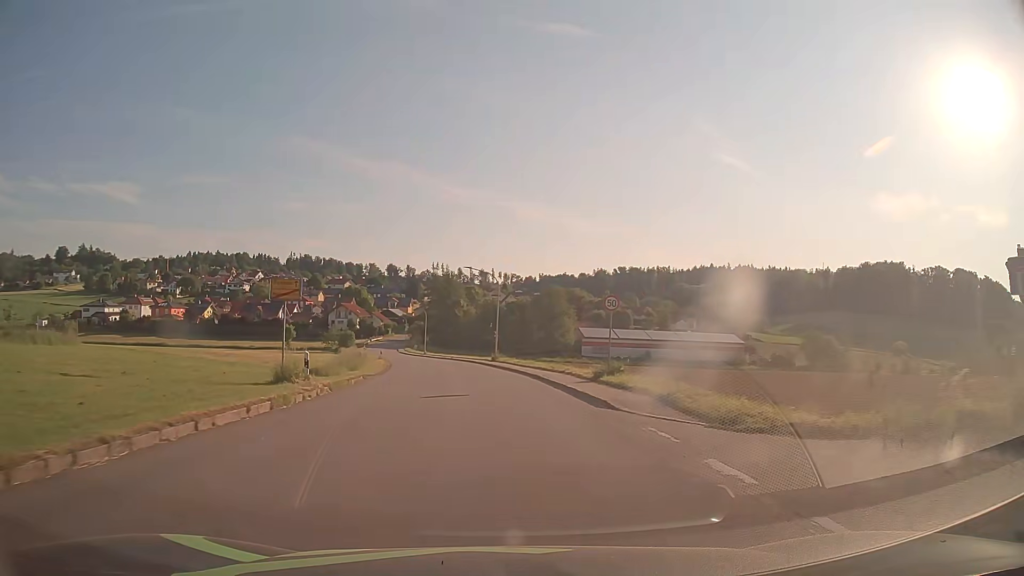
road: tertiary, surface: asphalt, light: Day
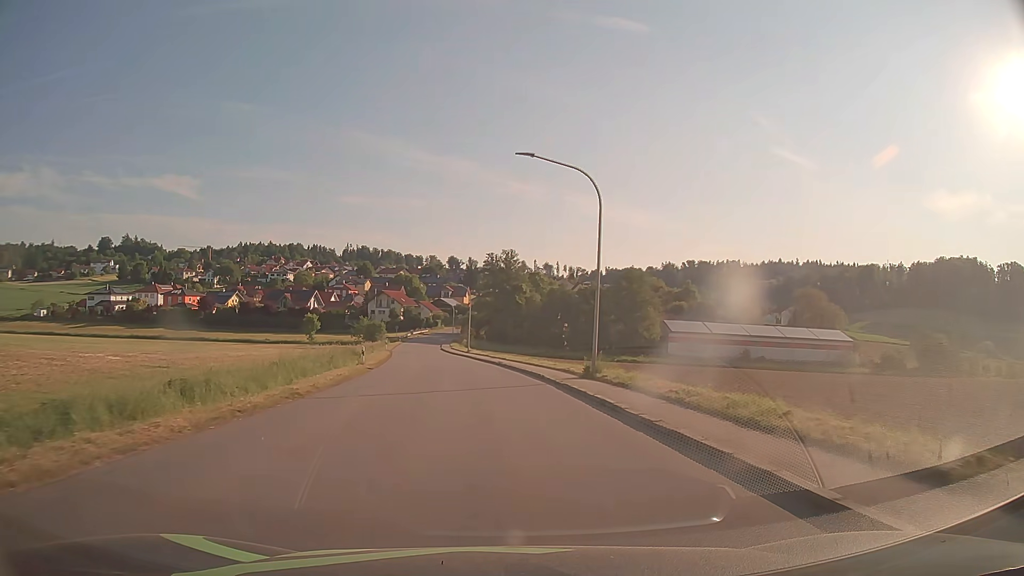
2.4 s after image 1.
(-1.4, +30.9) m; -5°
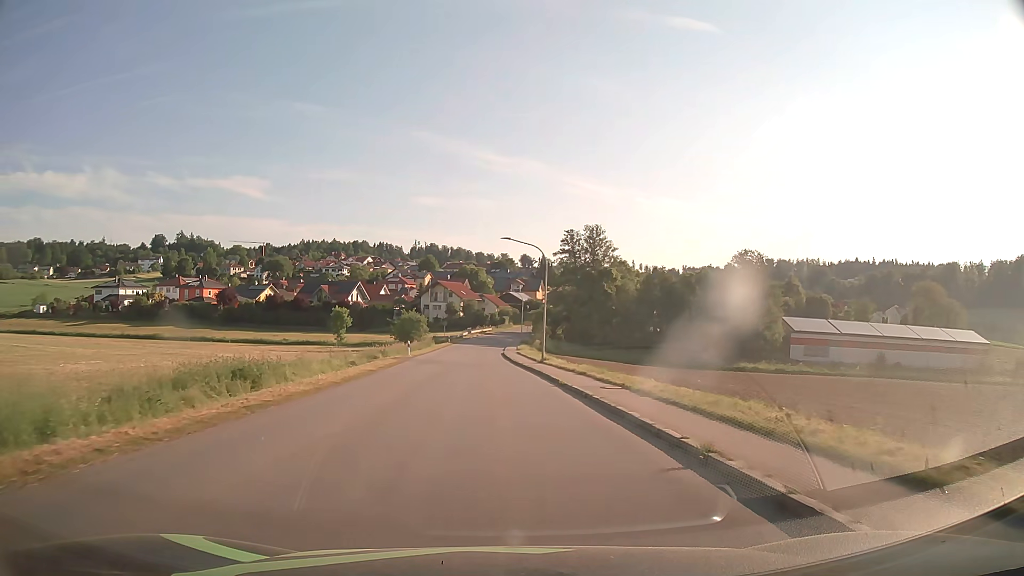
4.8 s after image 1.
(-1.6, +30.6) m; -6°
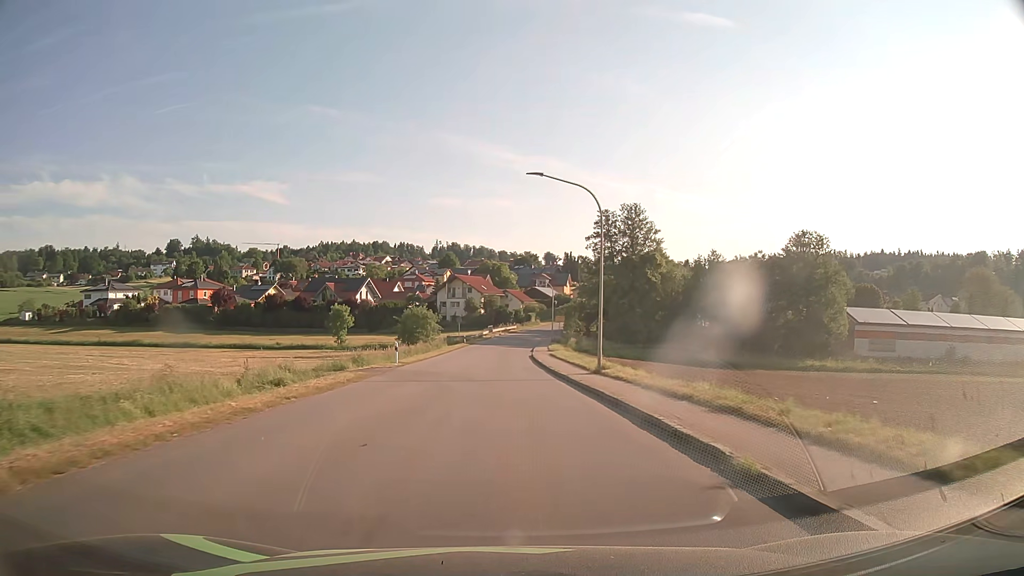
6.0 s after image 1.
(-0.3, +15.2) m; -2°
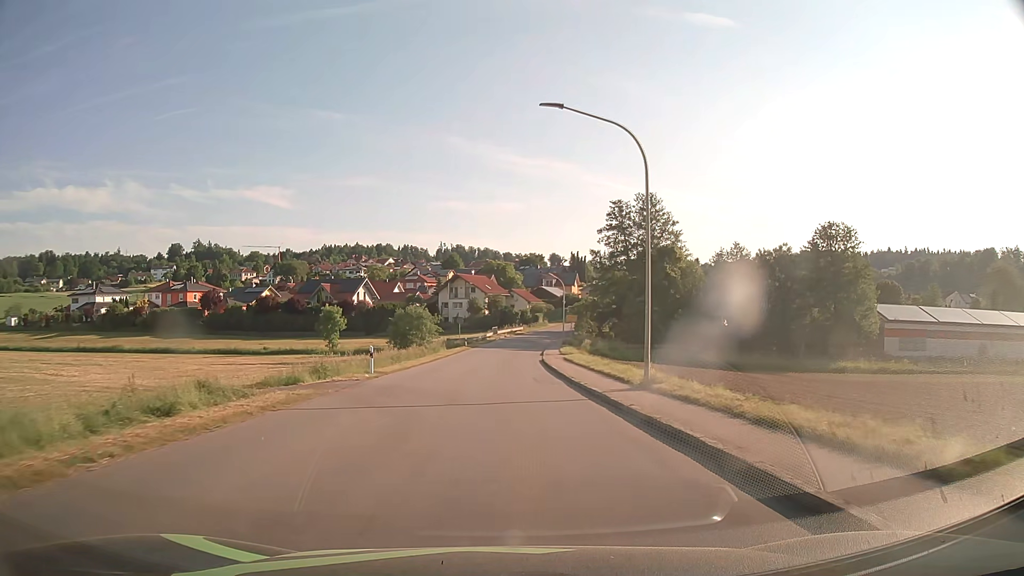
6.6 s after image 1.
(-0.1, +7.6) m; -1°
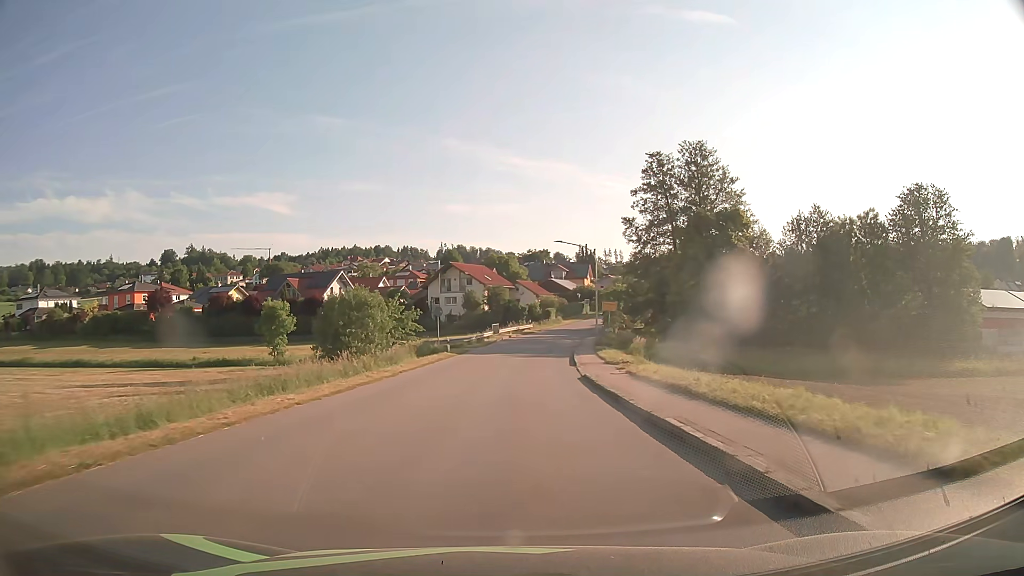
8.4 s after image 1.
(-0.1, +22.8) m; 0°
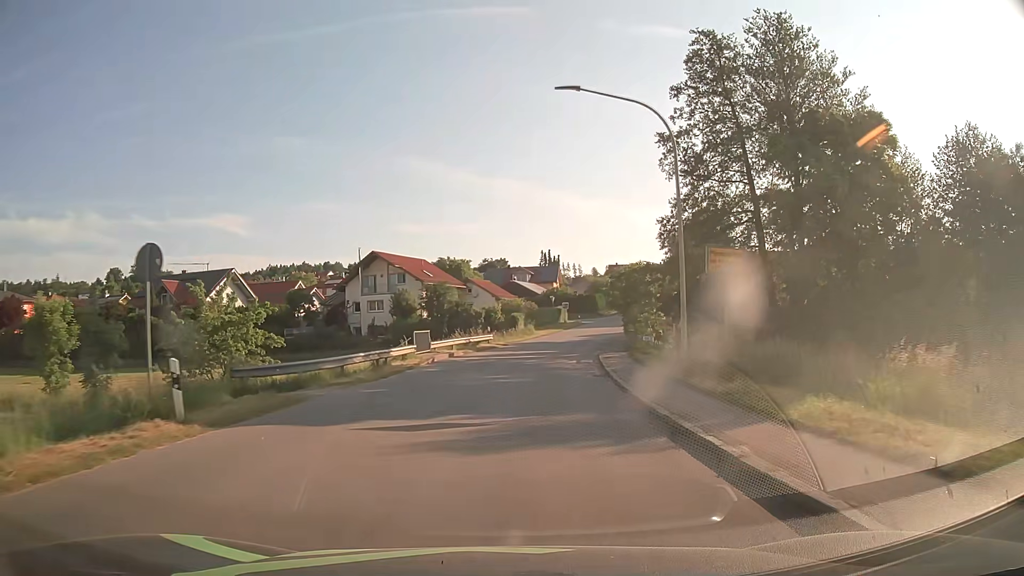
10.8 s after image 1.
(+0.7, +30.3) m; +4°
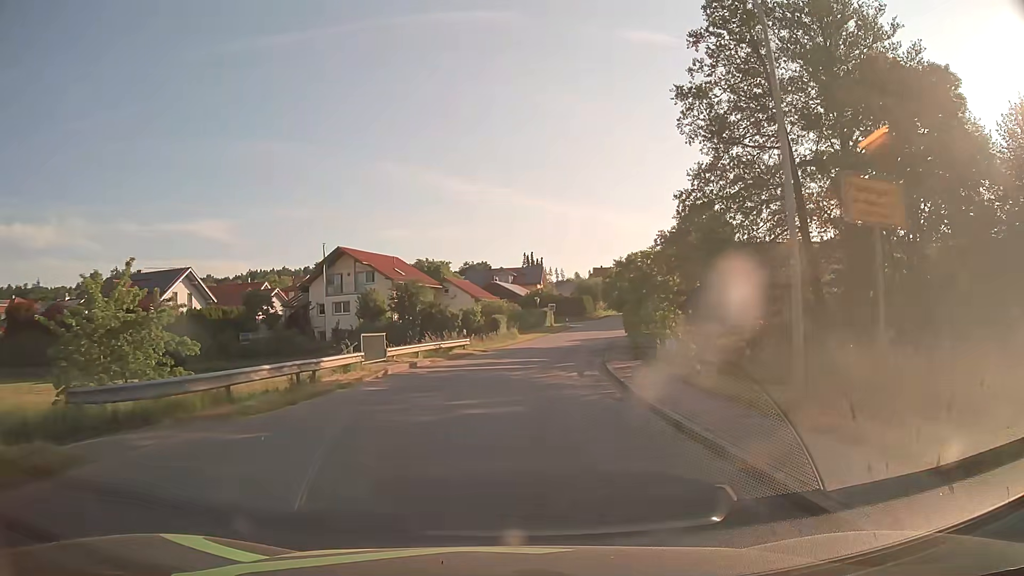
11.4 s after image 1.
(+0.1, +7.5) m; +2°
(0, +10) (+1, +20) (+2, +30) (+3, +40) (+5, +50) (+8, +59) (+10, +69) (+13, +79) (+16, +88) (+19, +98) m
